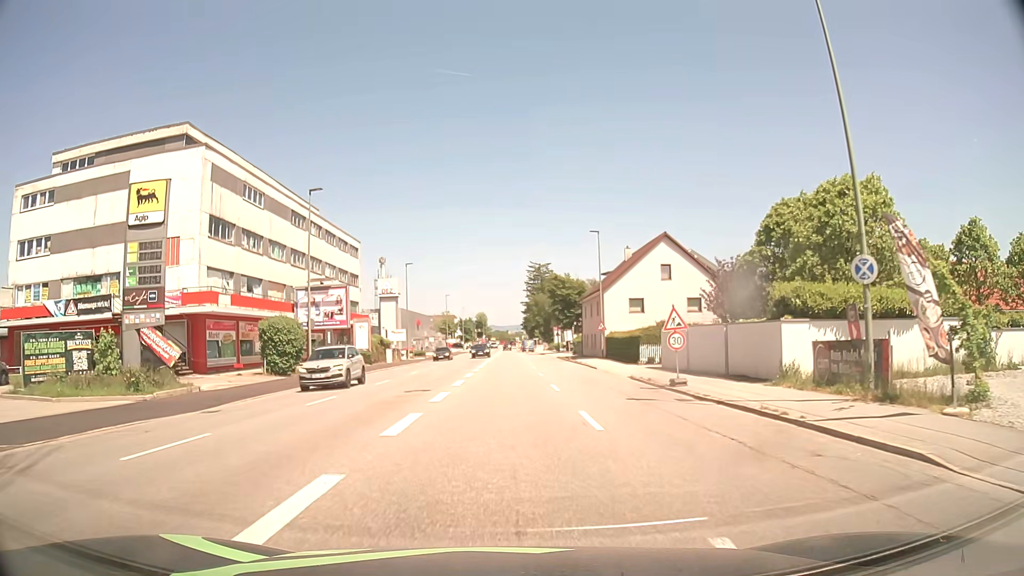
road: tertiary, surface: asphalt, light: Day
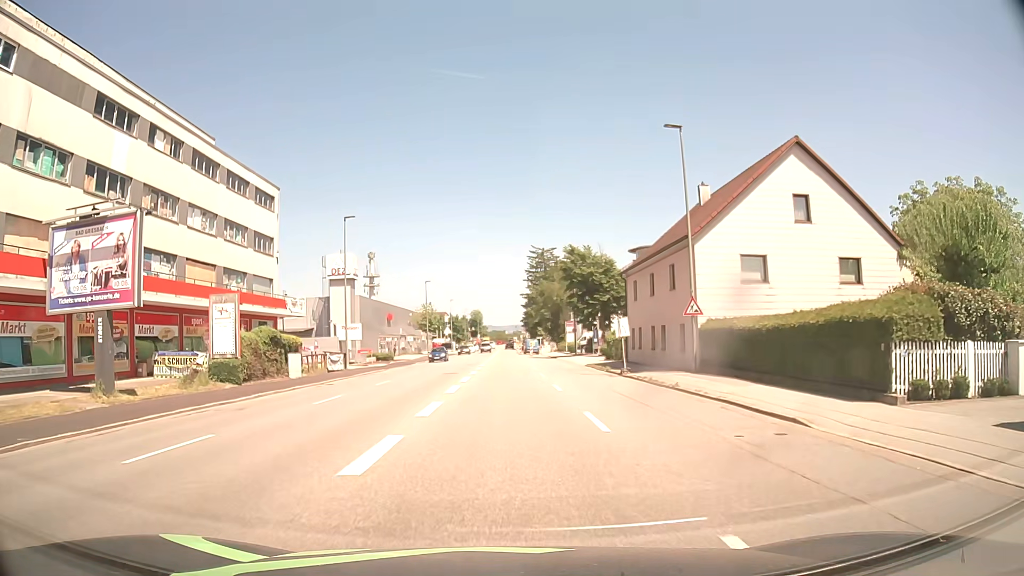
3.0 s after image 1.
(0.0, +27.0) m; 0°
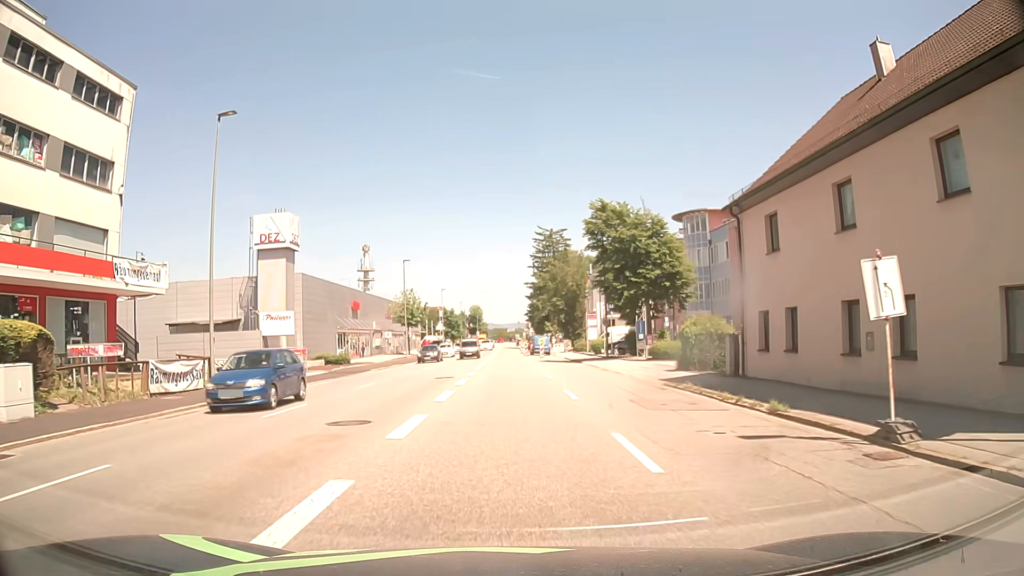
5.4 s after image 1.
(+0.1, +21.5) m; 0°
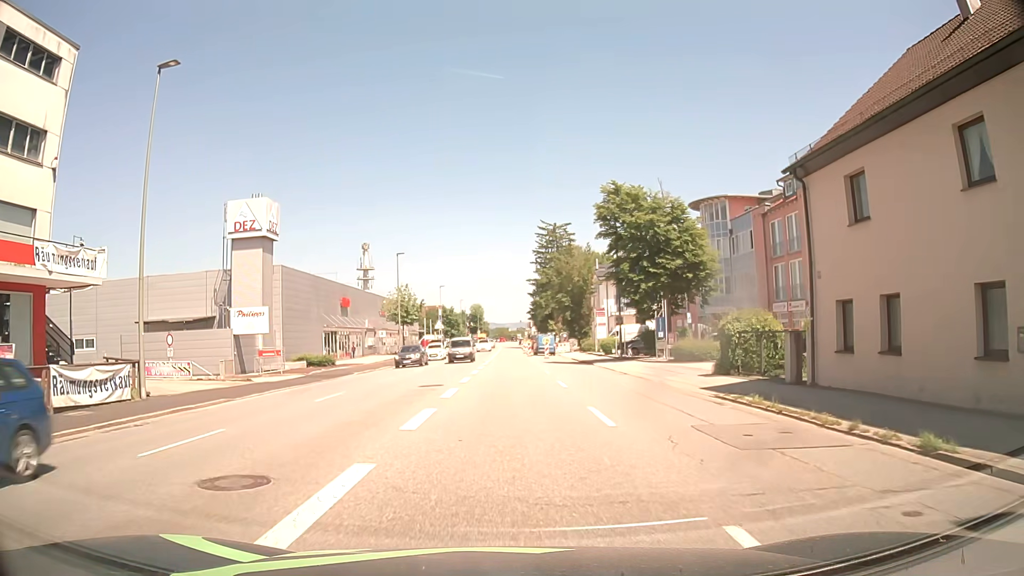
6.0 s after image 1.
(0.0, +5.2) m; 0°
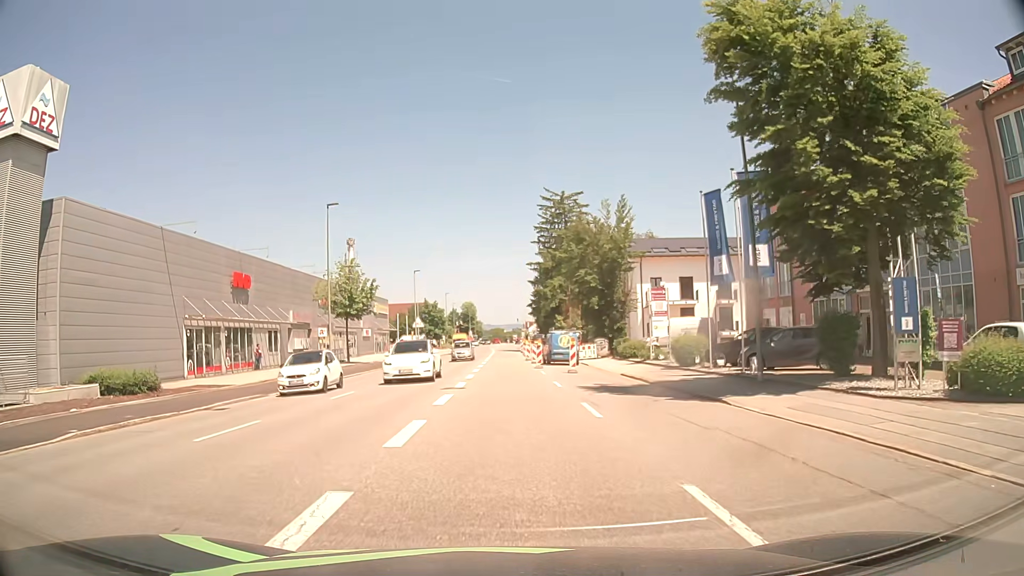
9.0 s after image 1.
(+0.2, +25.2) m; +1°
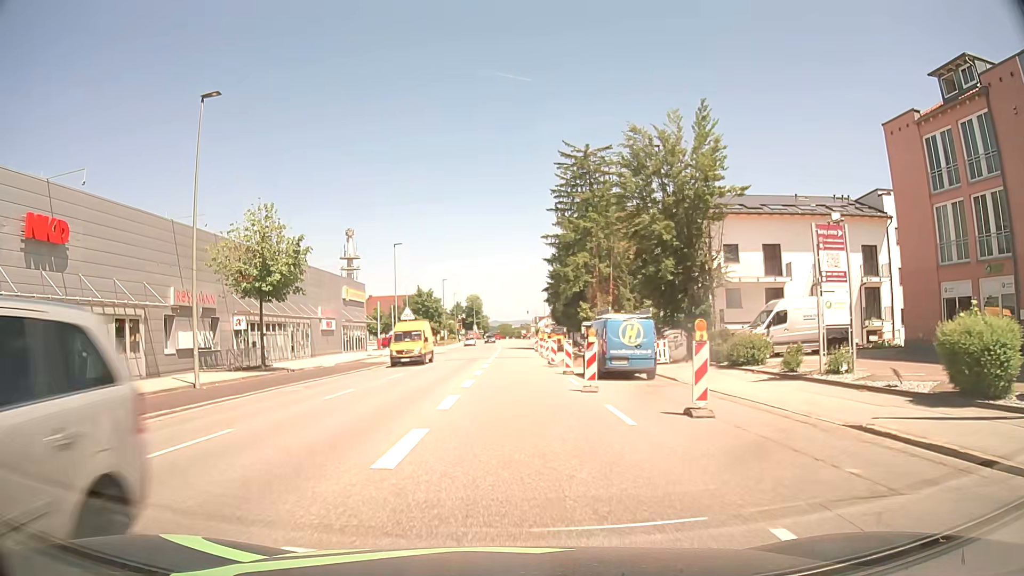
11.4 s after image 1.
(-0.1, +19.9) m; 0°
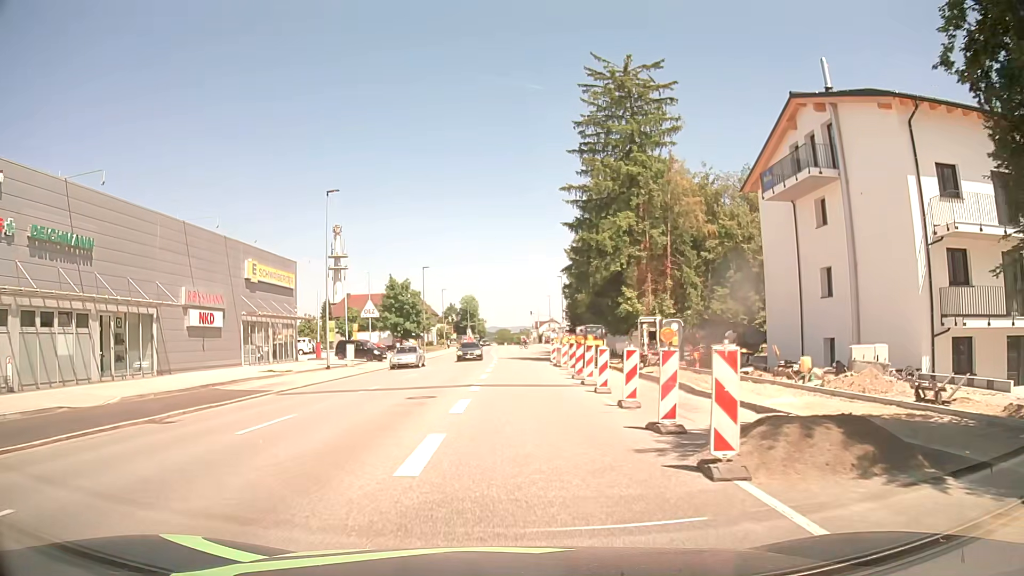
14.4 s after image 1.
(-0.3, +24.3) m; -1°
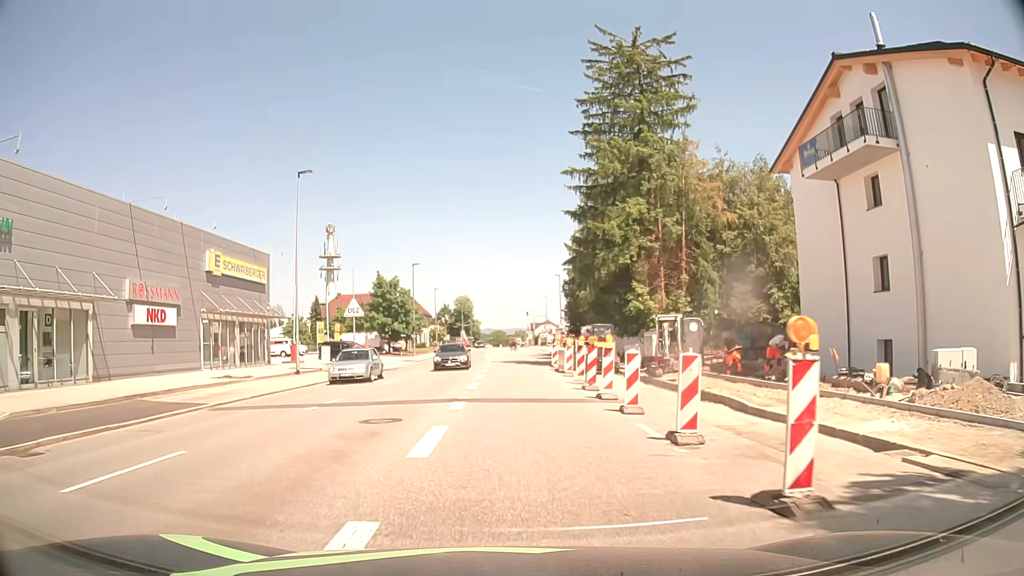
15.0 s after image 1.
(0.0, +4.9) m; +1°
(0, +10) (0, +20) (0, +30) (0, +40) (0, +50) (0, +60) (-1, +70) (-1, +80) (-1, +90) (-1, +100) m
